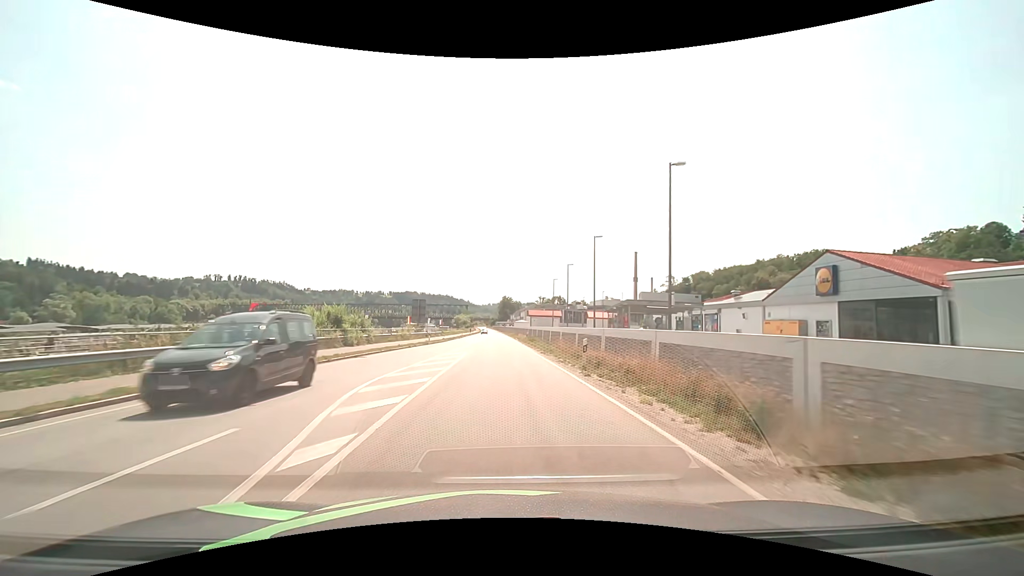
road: primary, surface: asphalt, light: Day
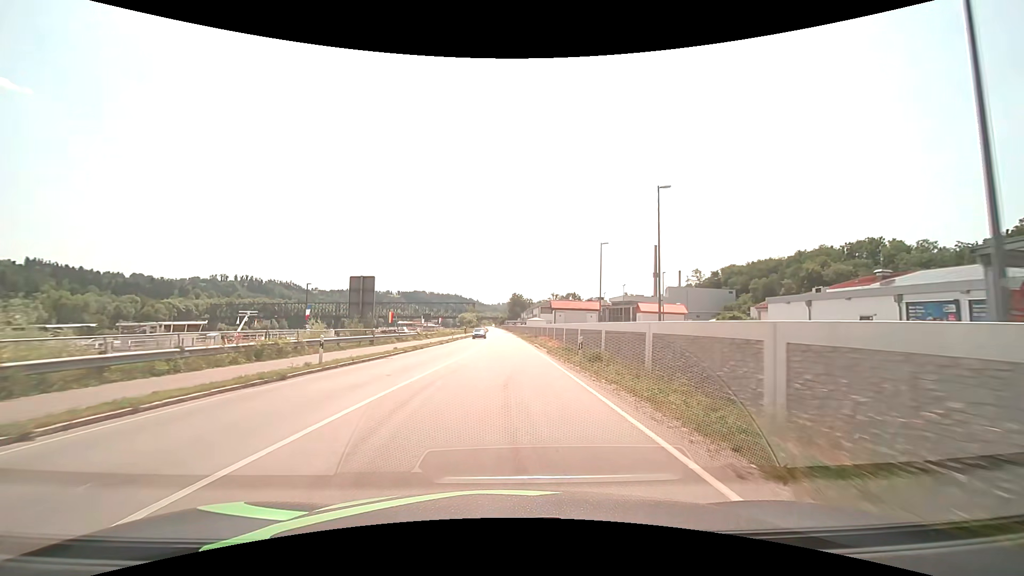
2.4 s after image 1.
(-0.3, +30.6) m; -1°
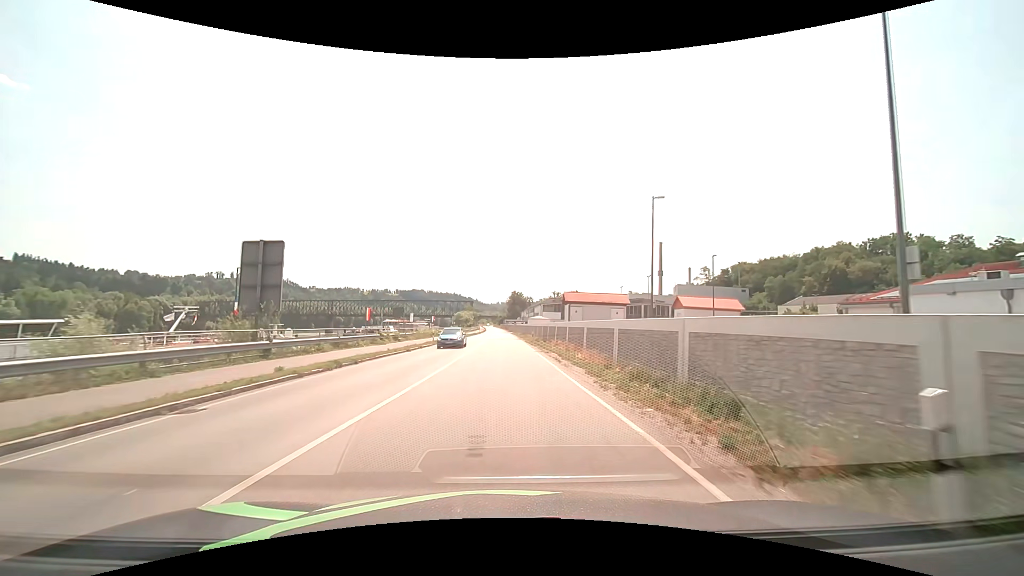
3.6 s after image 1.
(0.0, +15.3) m; 0°
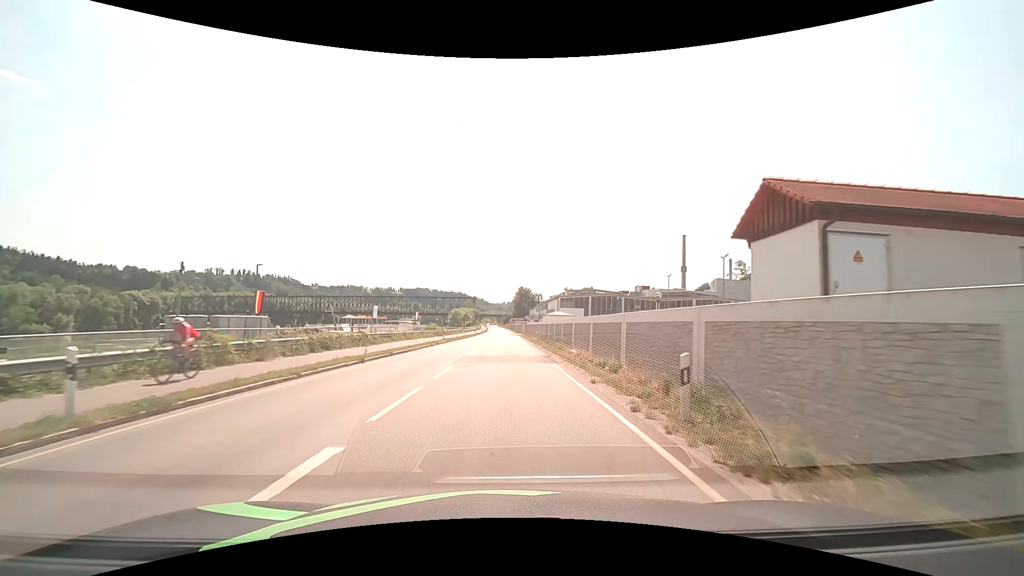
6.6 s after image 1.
(-0.1, +38.3) m; -1°
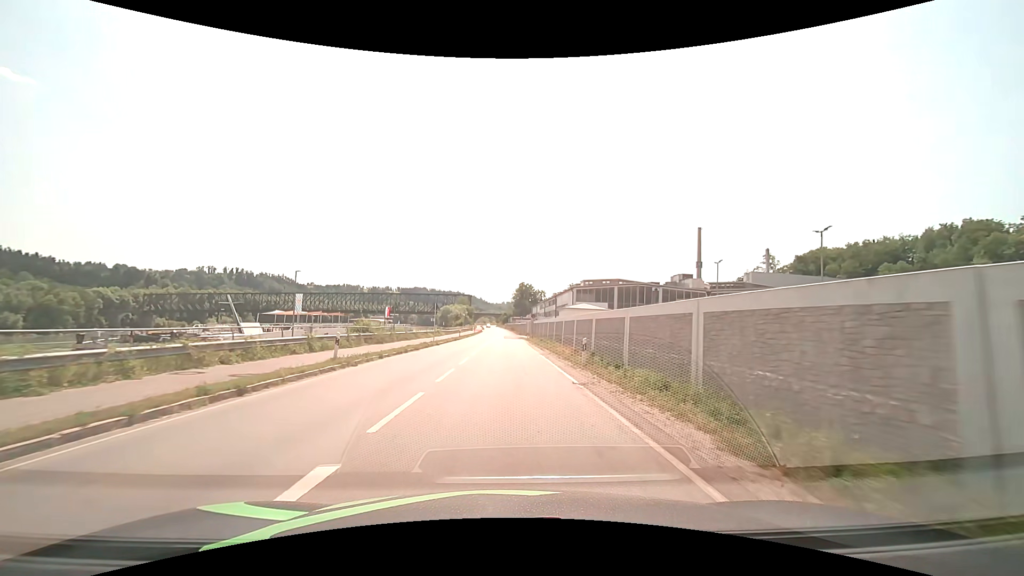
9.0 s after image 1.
(-0.1, +30.6) m; 0°
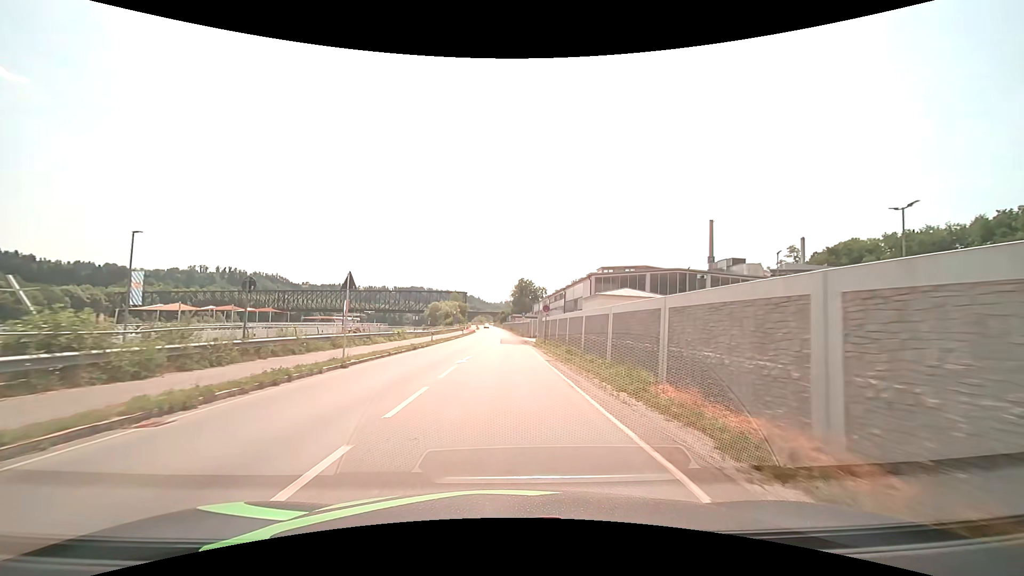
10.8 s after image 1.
(+0.1, +22.9) m; 0°
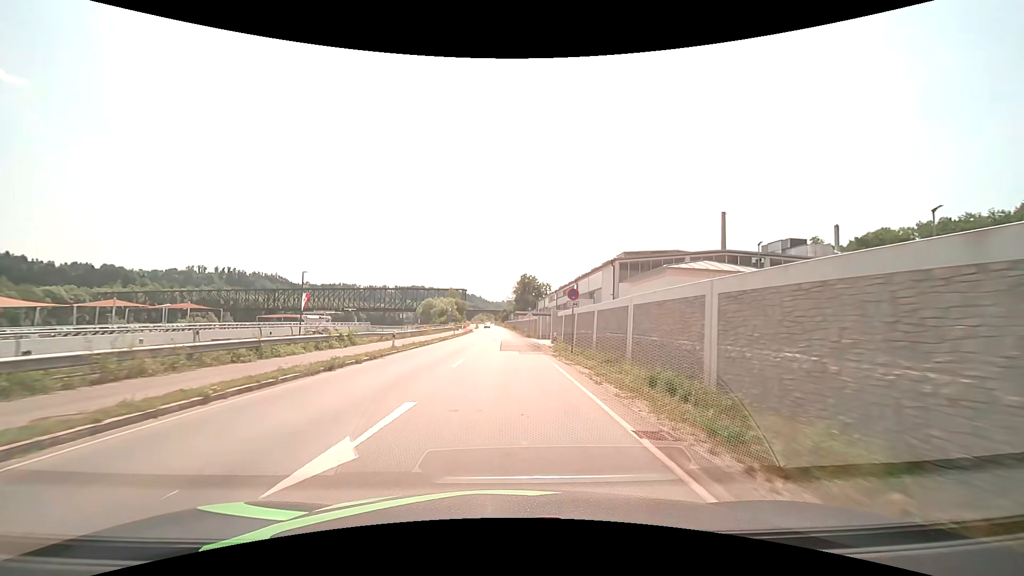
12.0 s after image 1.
(0.0, +15.3) m; 0°
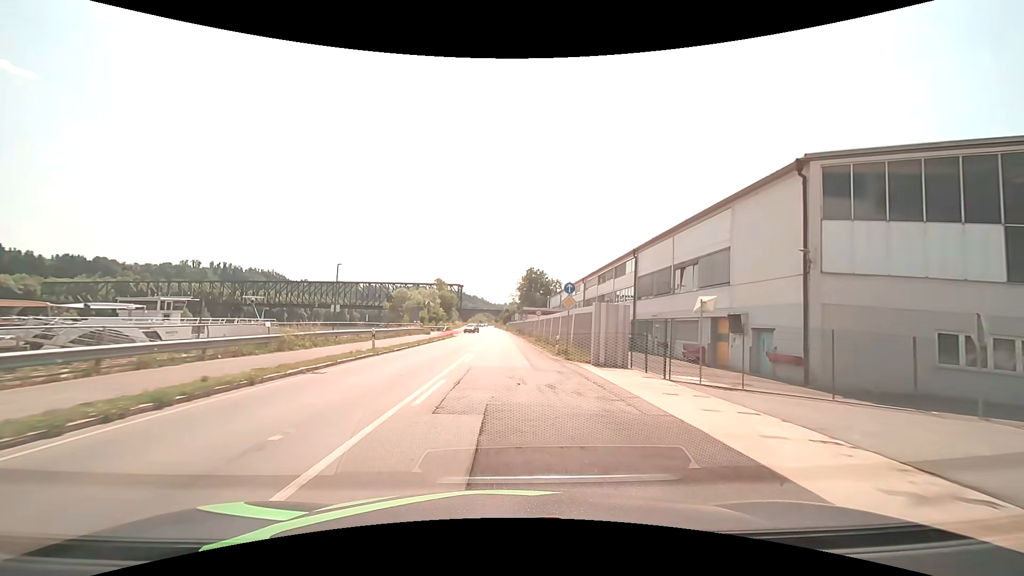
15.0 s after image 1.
(-0.3, +38.3) m; 0°
(0, +10) (0, +20) (0, +30) (0, +40) (0, +50) (0, +60) (-1, +70) (-1, +80) (-1, +90) (-2, +100) m
